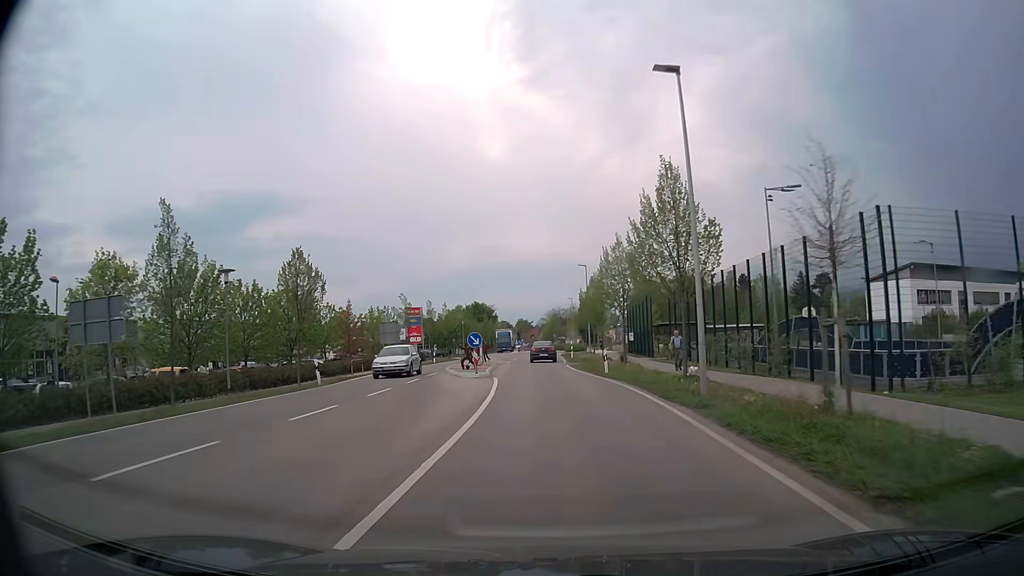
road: tertiary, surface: asphalt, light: Day
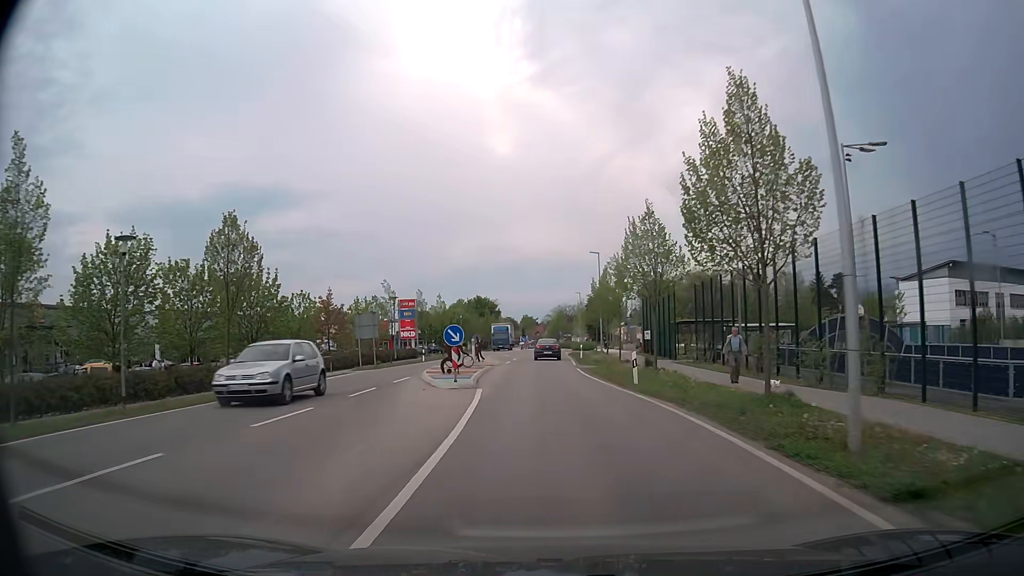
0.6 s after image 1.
(0.0, +7.7) m; 0°
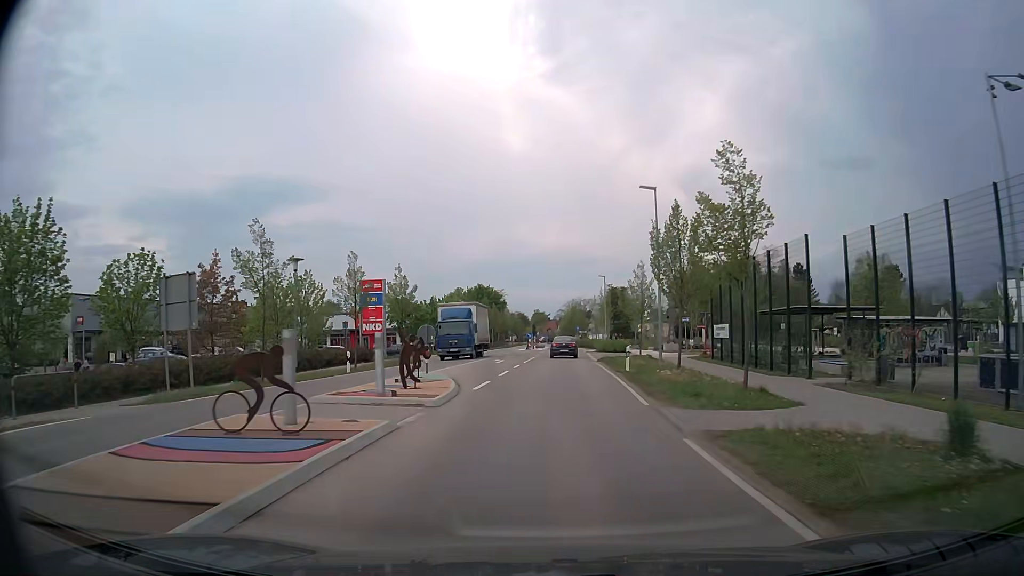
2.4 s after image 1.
(-0.2, +22.7) m; -1°
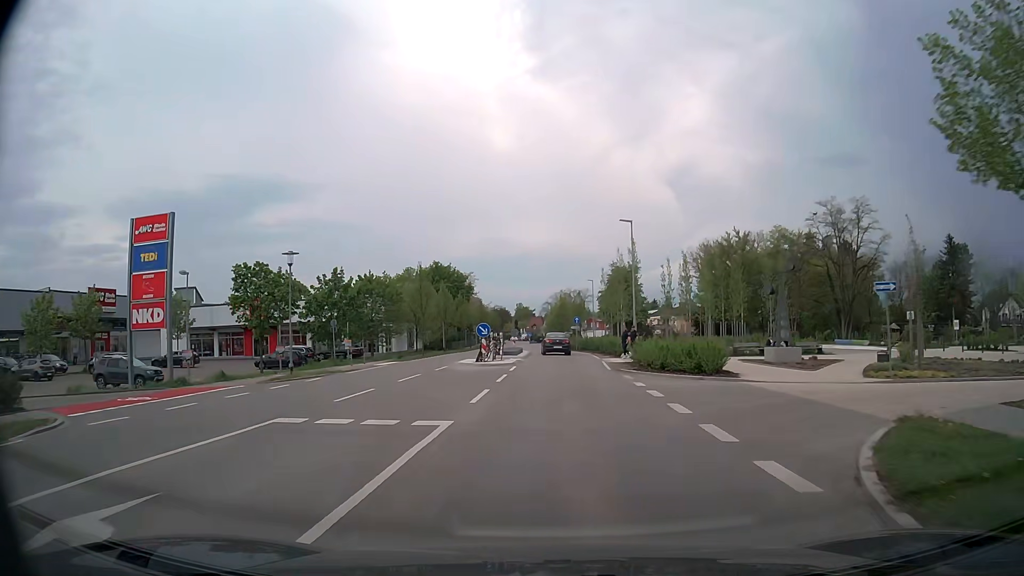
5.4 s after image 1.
(+0.6, +35.1) m; +2°
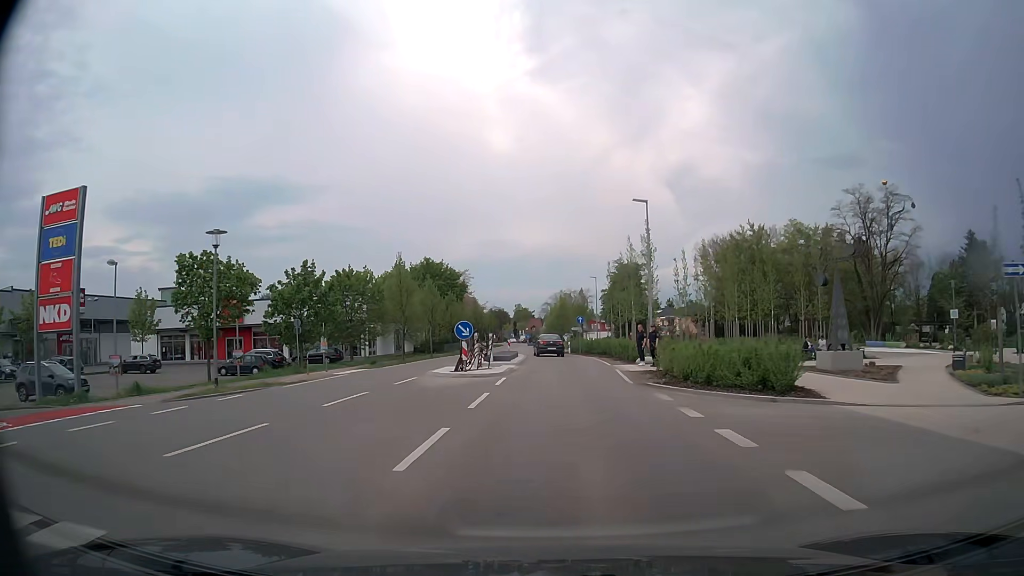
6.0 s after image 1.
(0.0, +6.6) m; 0°
